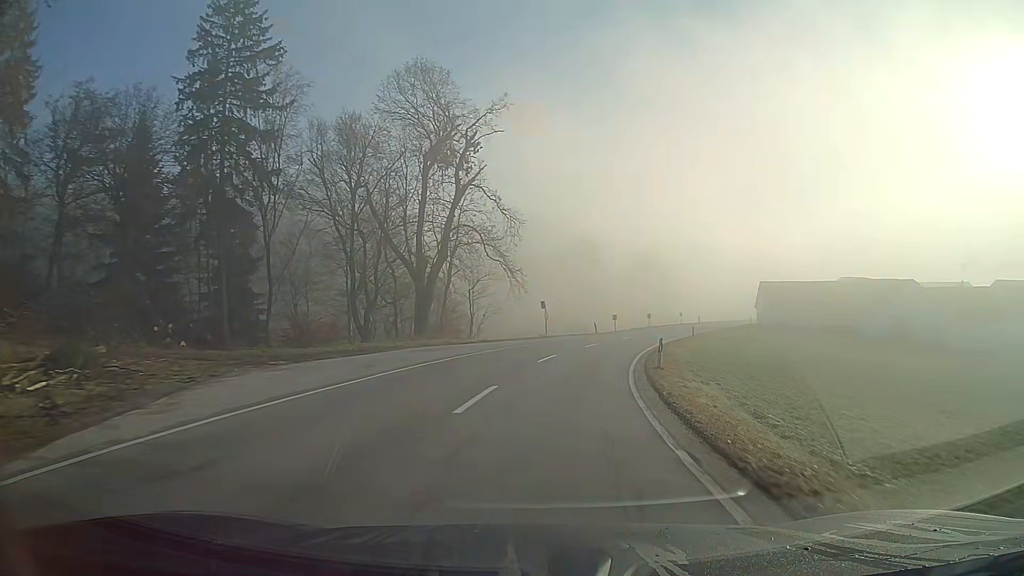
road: secondary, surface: asphalt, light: Day
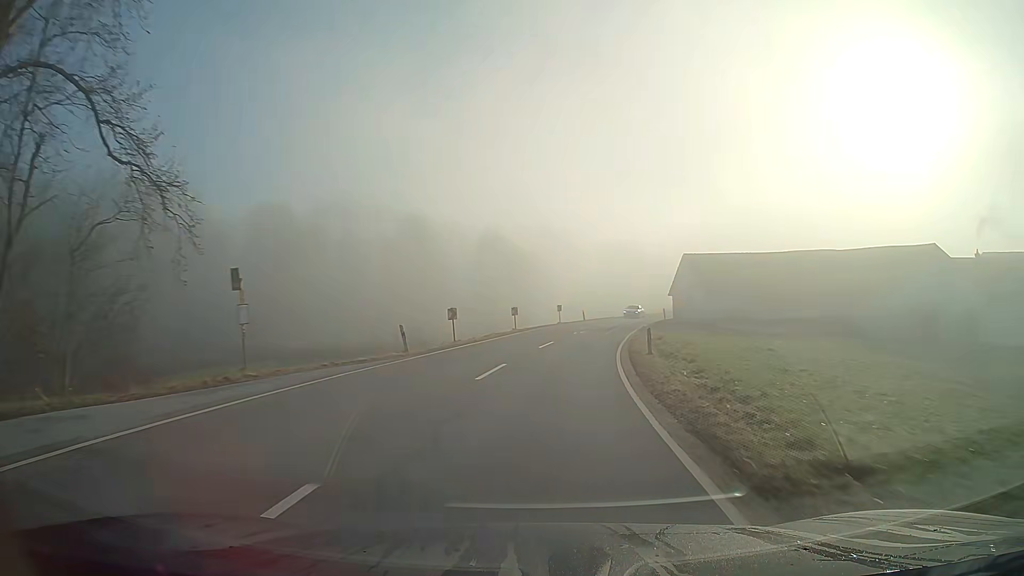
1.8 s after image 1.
(+3.5, +32.4) m; +12°
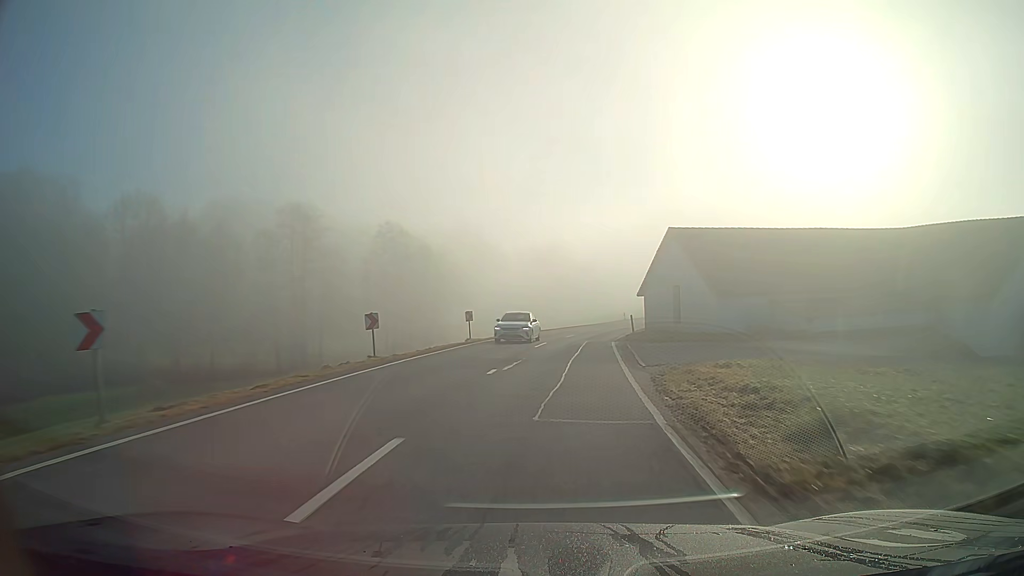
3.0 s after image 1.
(+1.3, +21.9) m; +6°
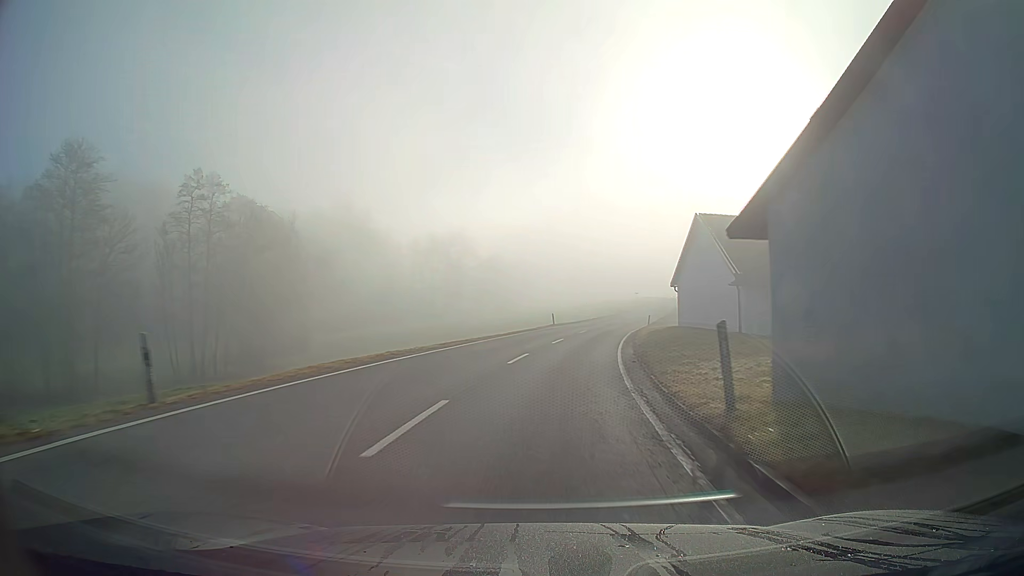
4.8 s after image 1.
(+2.4, +33.0) m; +9°
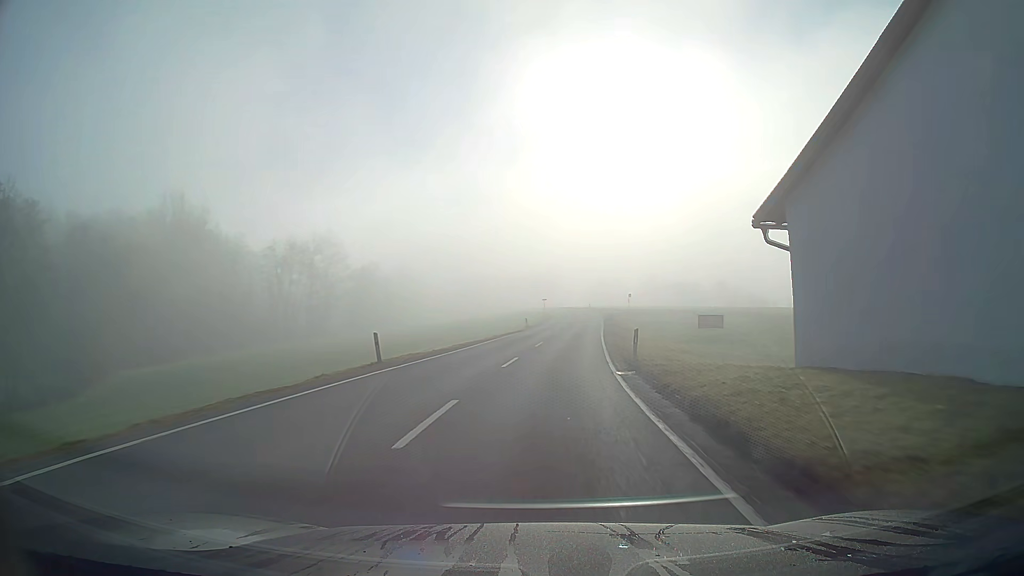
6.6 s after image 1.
(+2.7, +34.1) m; +8°
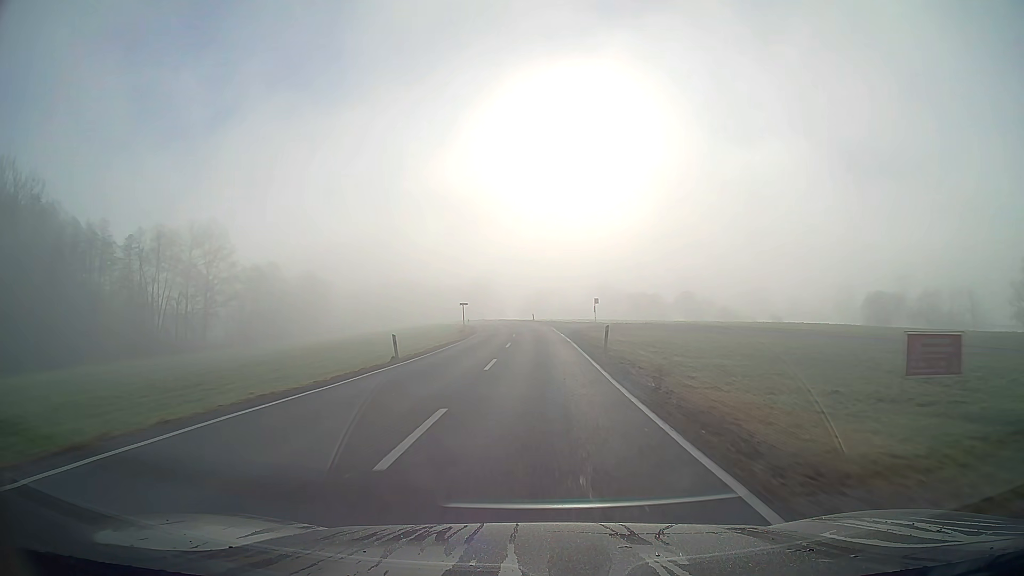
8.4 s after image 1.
(+1.7, +36.1) m; +5°
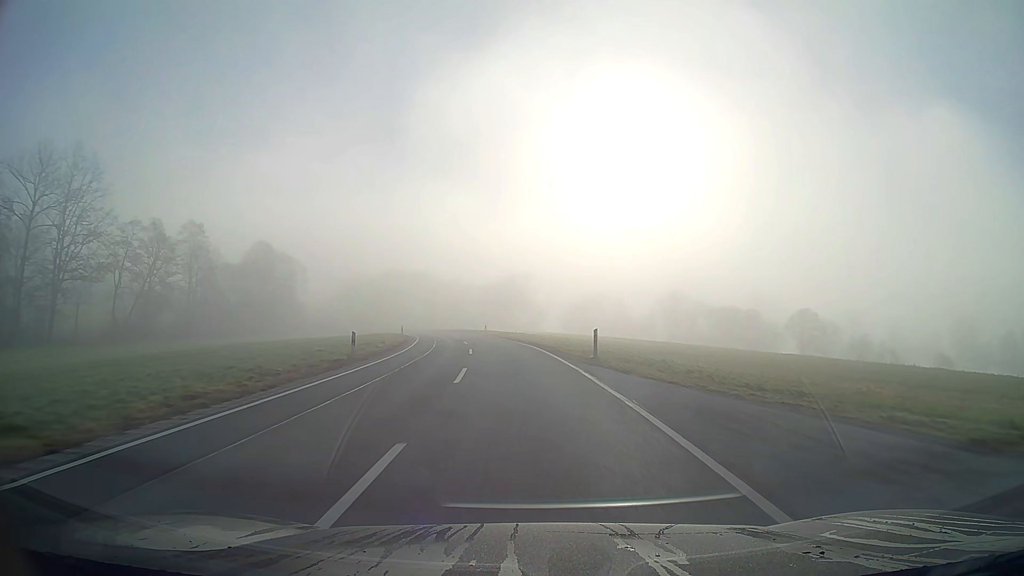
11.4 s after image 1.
(-1.5, +61.7) m; -5°
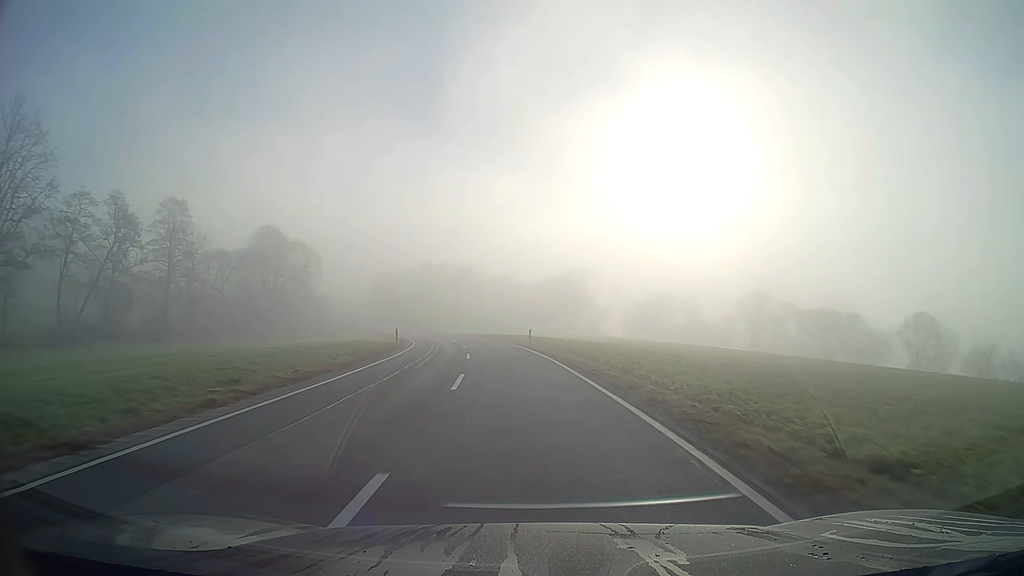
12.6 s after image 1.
(-1.0, +24.5) m; -5°
